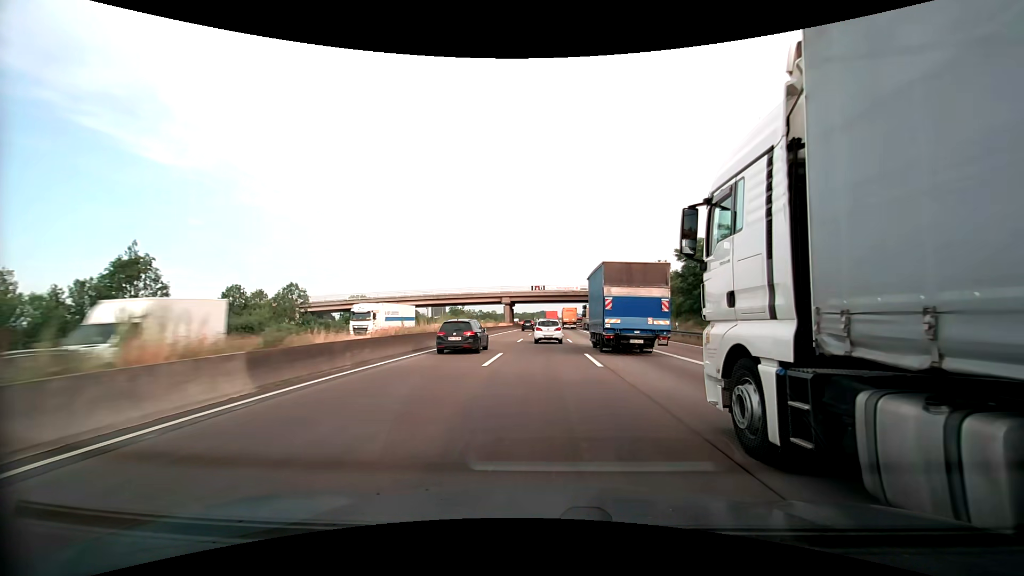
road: motorway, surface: asphalt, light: Day
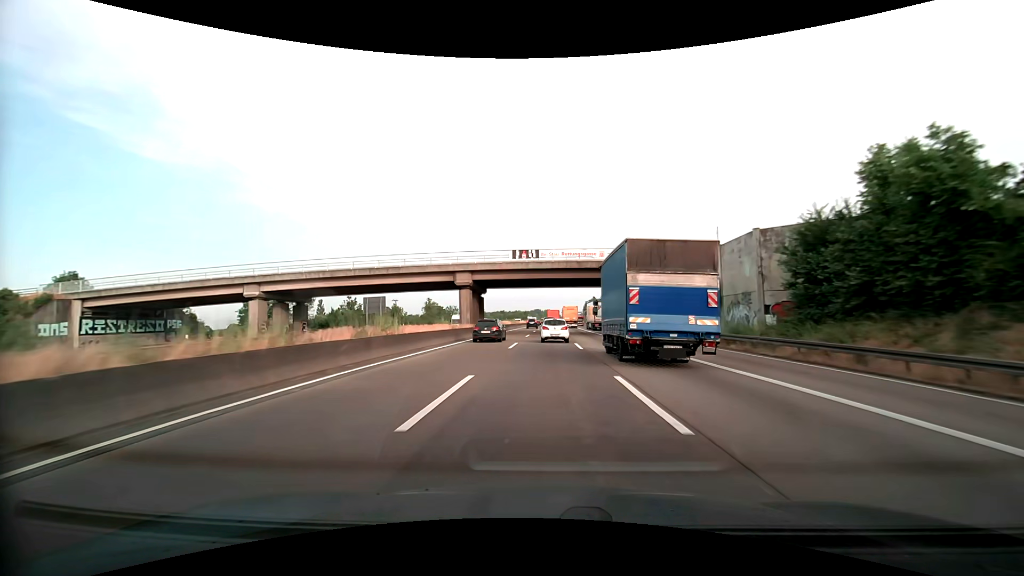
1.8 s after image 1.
(+0.2, +44.9) m; 0°
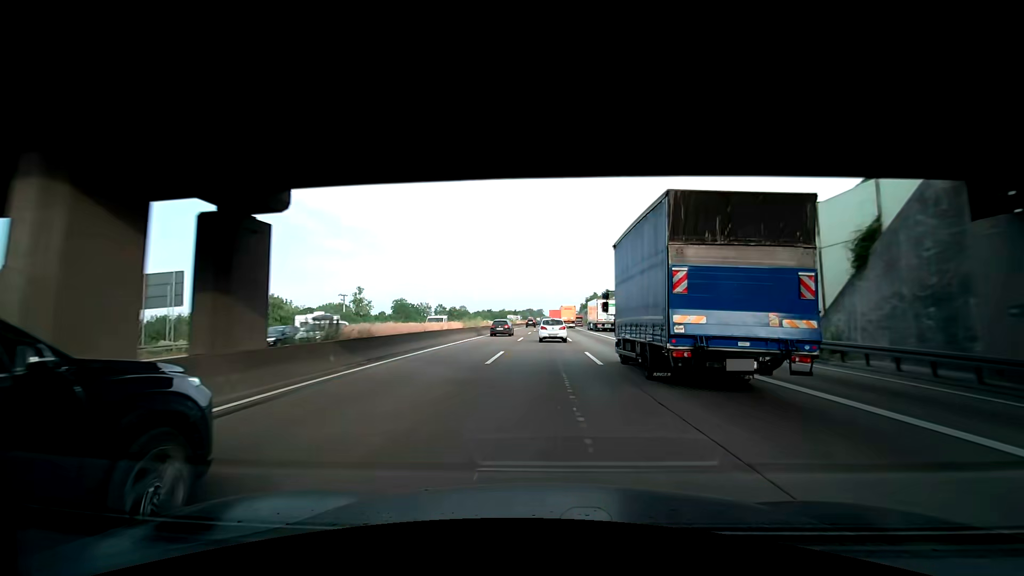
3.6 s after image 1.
(+0.4, +44.7) m; +1°
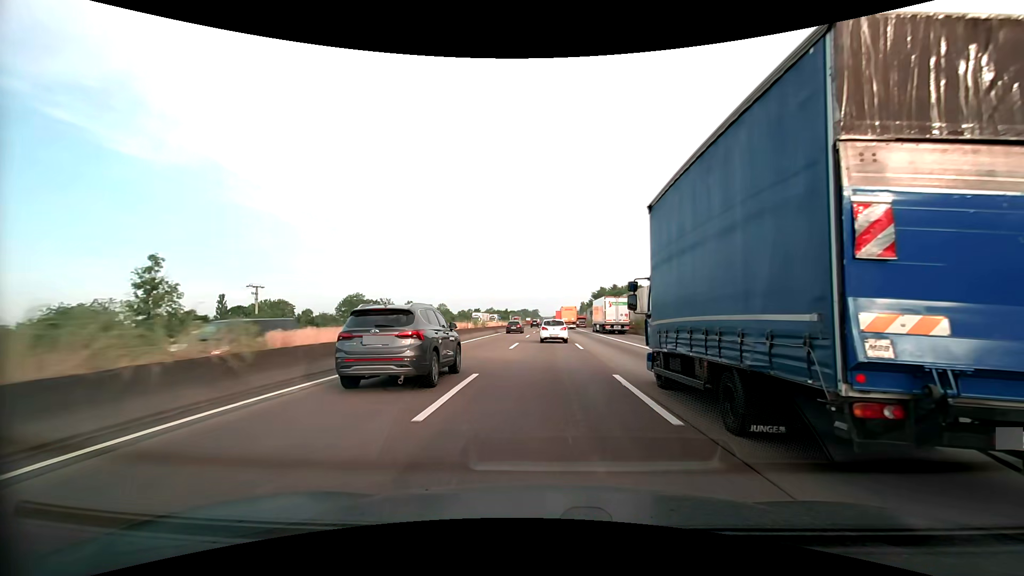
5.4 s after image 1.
(+0.2, +44.7) m; +1°
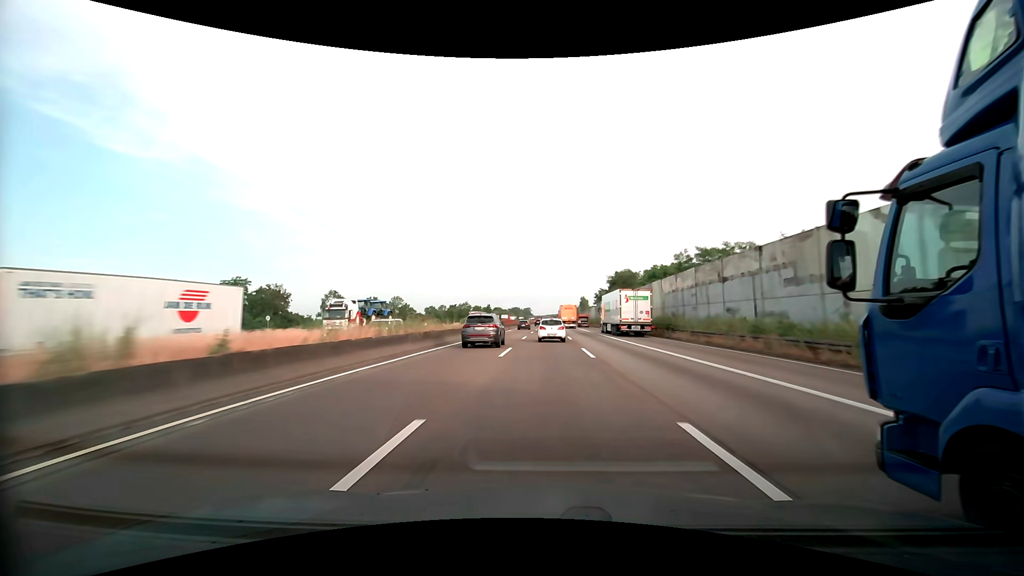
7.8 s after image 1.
(+0.4, +60.0) m; +1°
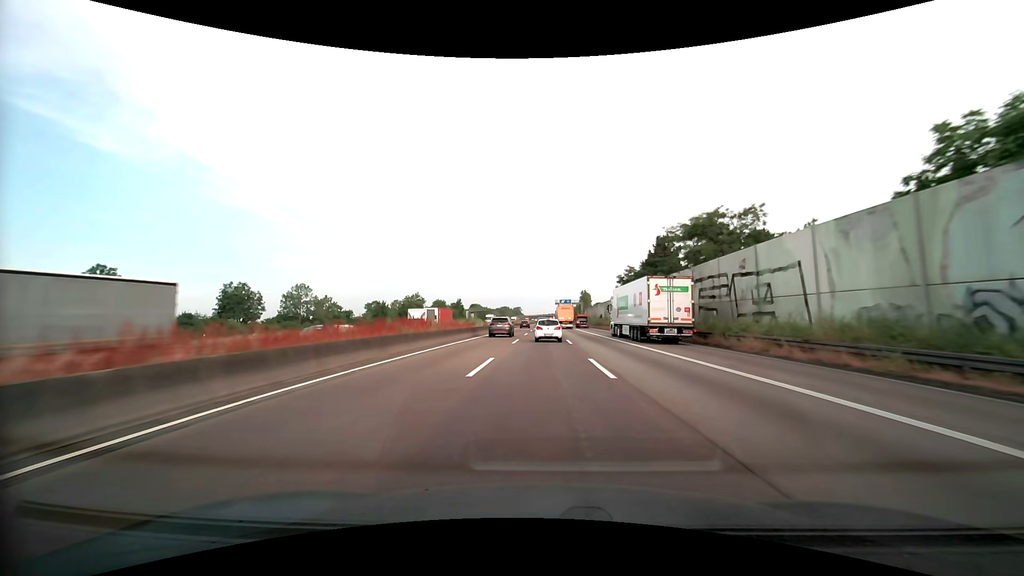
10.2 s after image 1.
(+0.4, +60.6) m; +1°
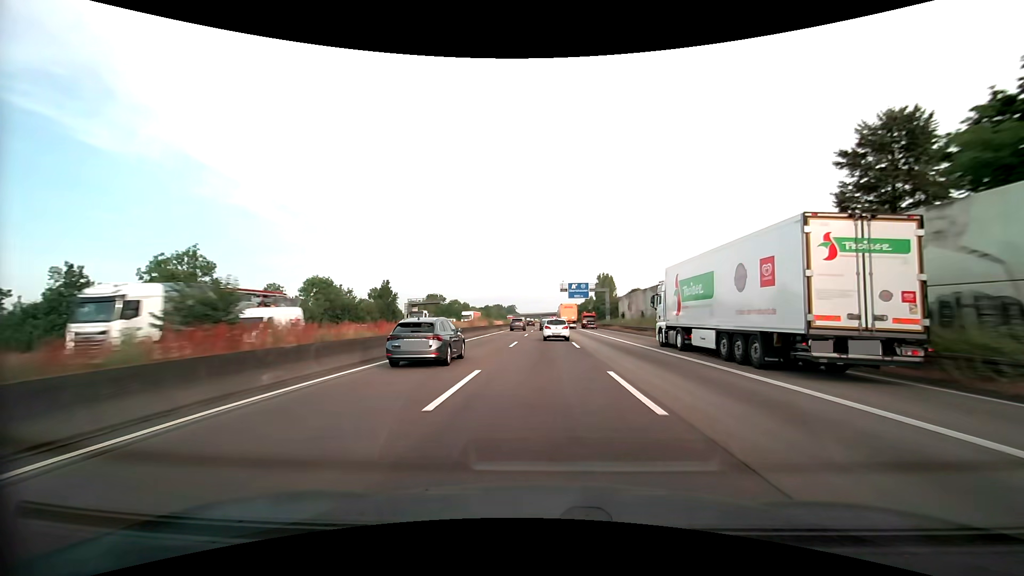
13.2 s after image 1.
(-0.1, +76.8) m; 0°
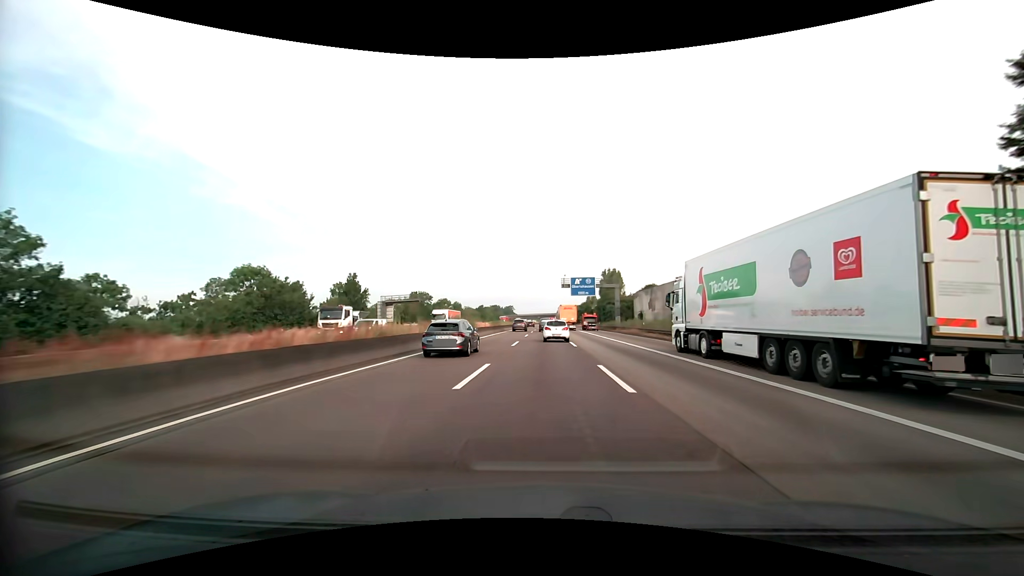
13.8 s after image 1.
(0.0, +15.5) m; 0°
(0, +10) (0, +20) (0, +30) (0, +40) (0, +50) (0, +60) (0, +70) (0, +80) (0, +90) (+1, +100) m
